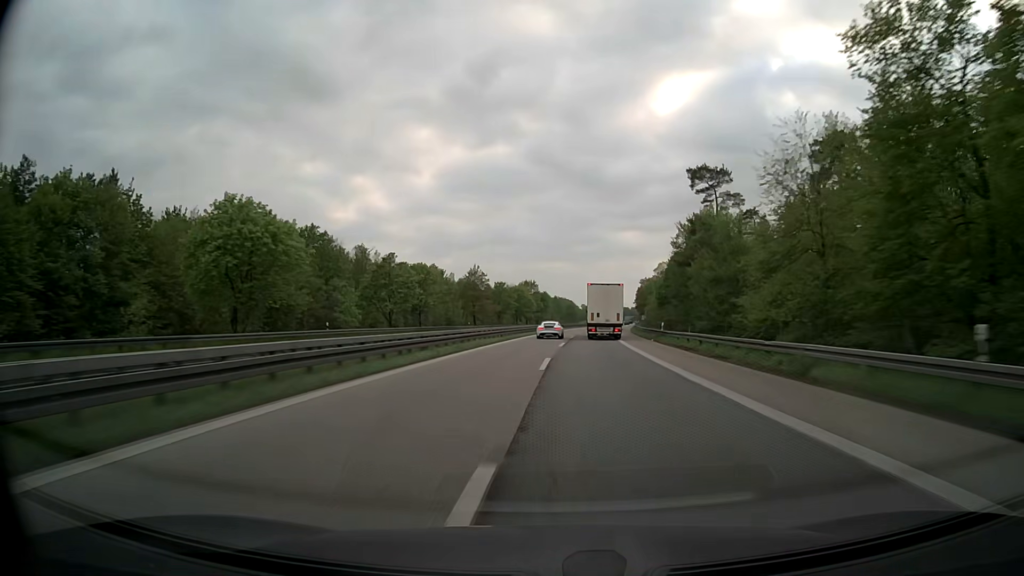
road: motorway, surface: asphalt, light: Day
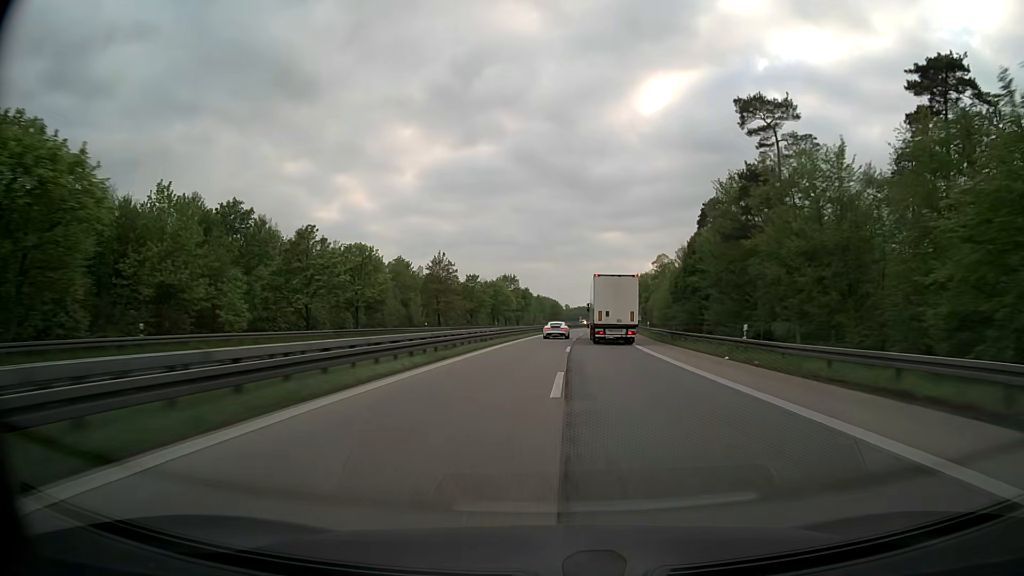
(+0.3, +24.3) m; +1°
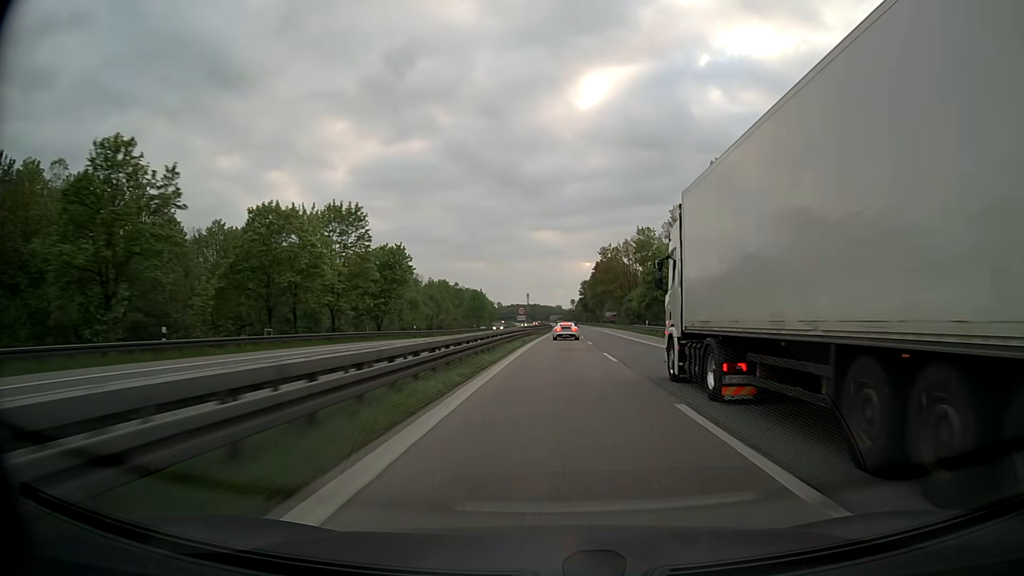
(+4.5, +97.4) m; +6°
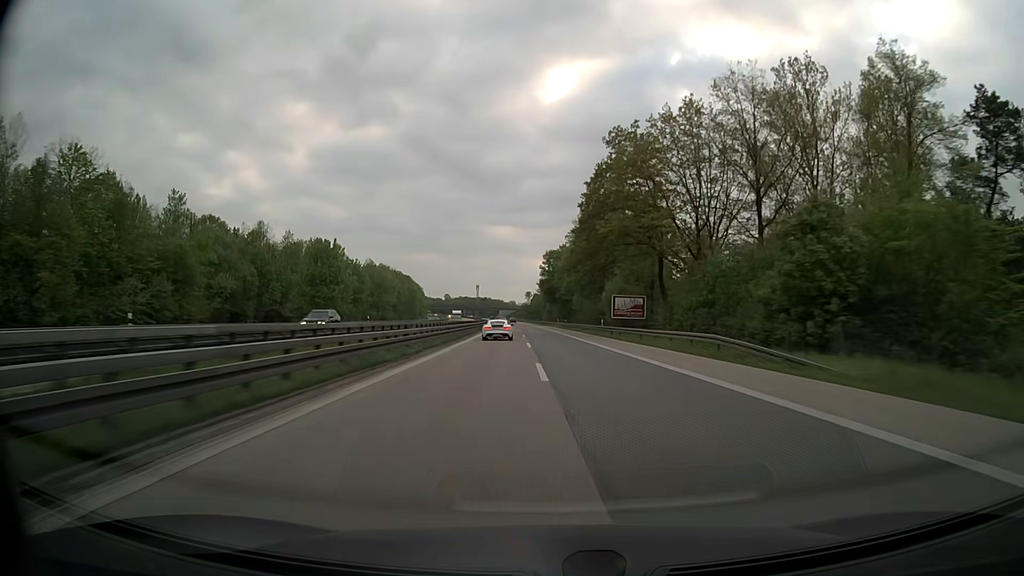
(+4.1, +97.2) m; +4°
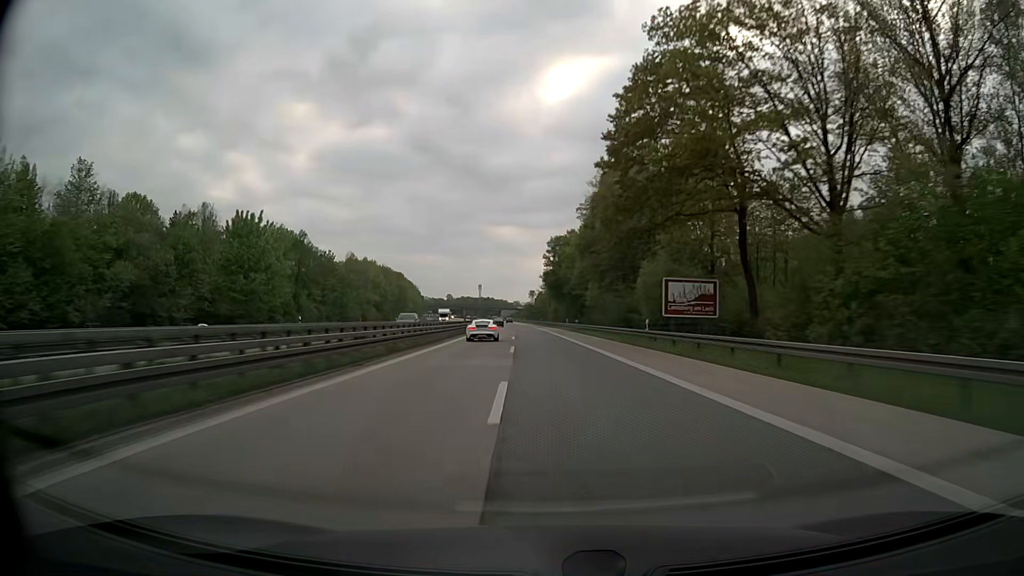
(-0.1, +24.2) m; 0°
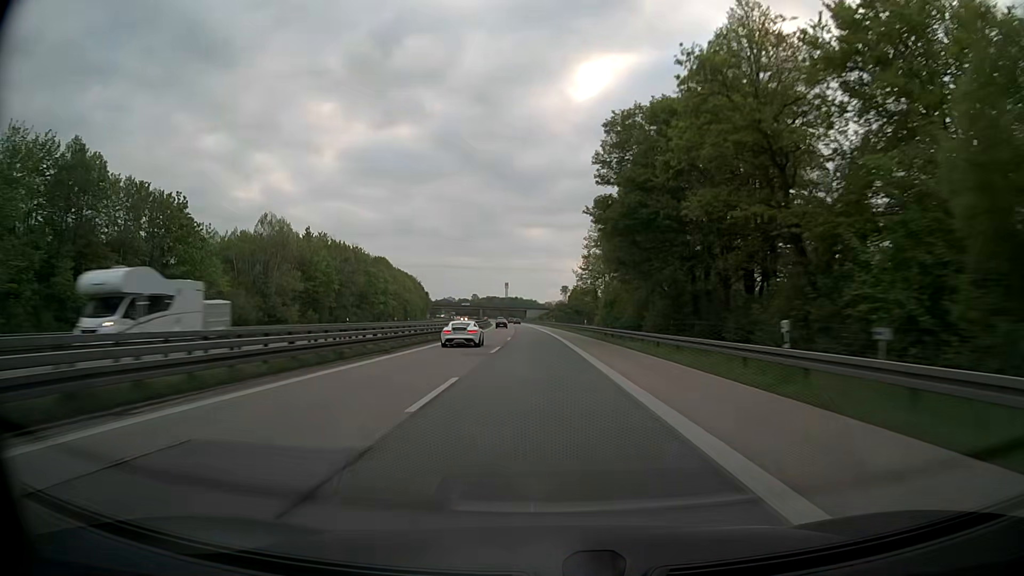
(-1.7, +72.0) m; -3°
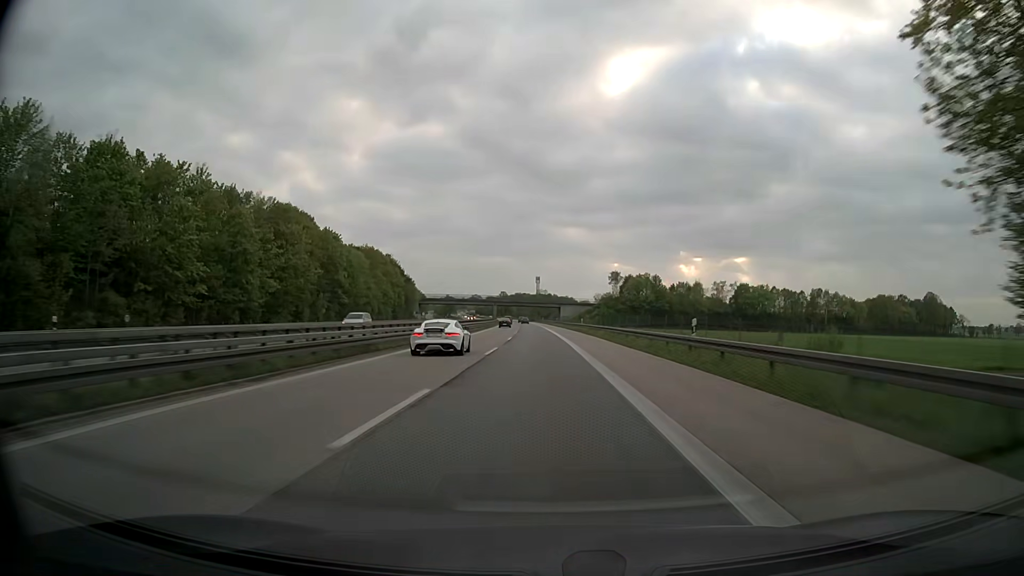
(-2.4, +93.9) m; -3°
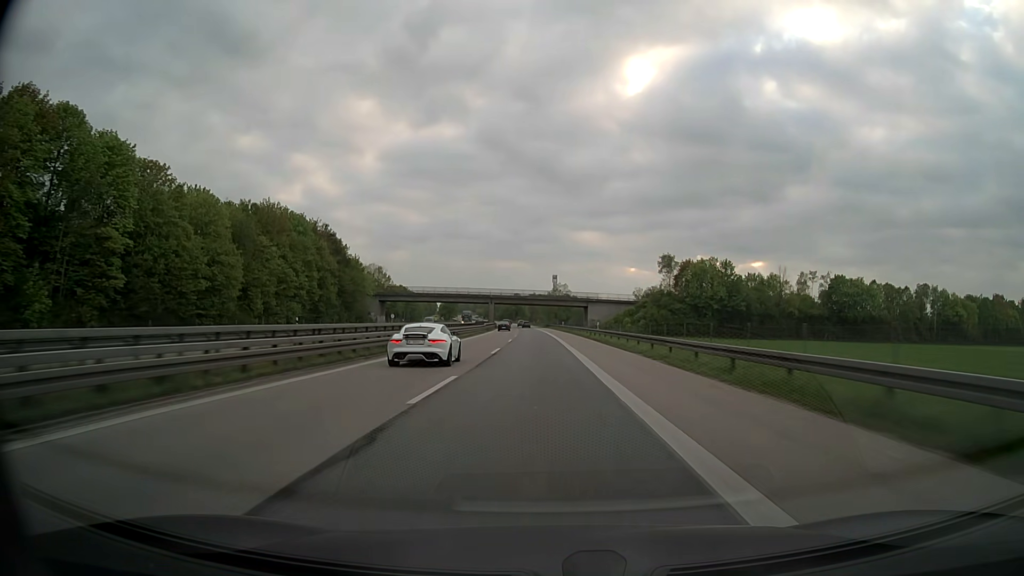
(-0.9, +69.0) m; -1°
(0, +10) (0, +20) (0, +30) (0, +40) (0, +50) (-1, +60) (-1, +70) (-1, +80) (-1, +90) (-2, +100) m
